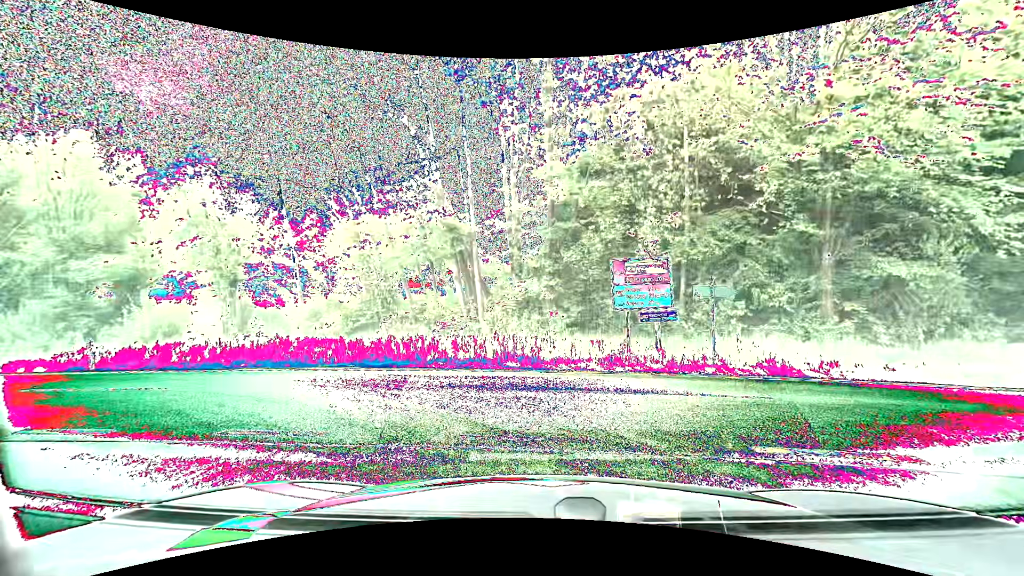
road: tertiary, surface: asphalt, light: Day
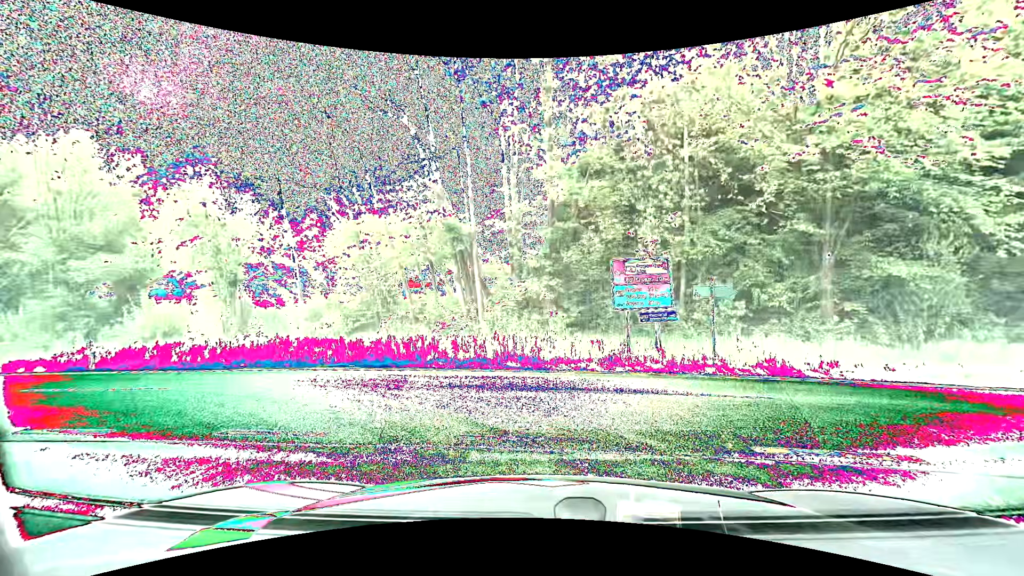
(0.0, 0.0) m; 0°
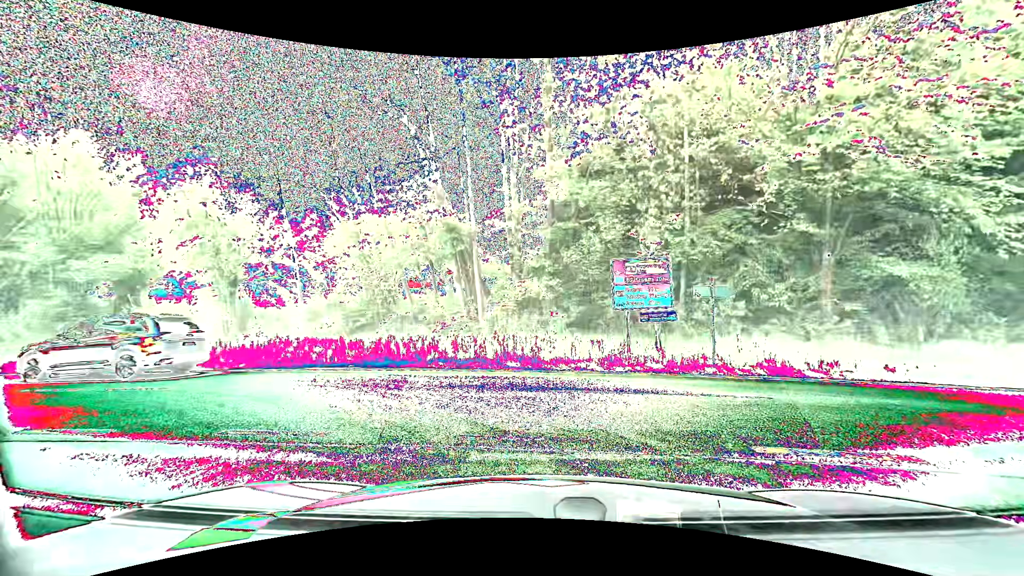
(0.0, 0.0) m; 0°
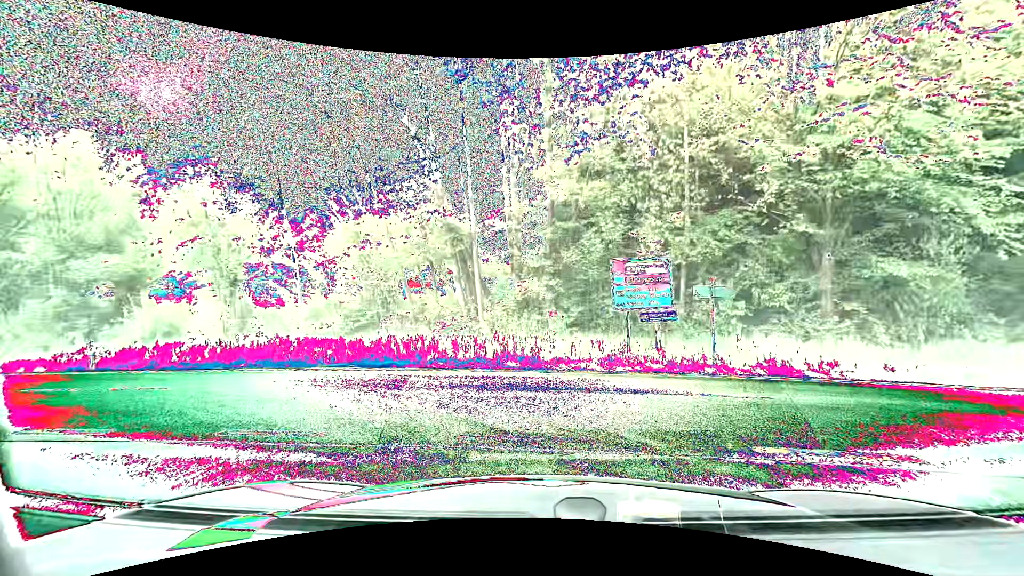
(0.0, 0.0) m; 0°
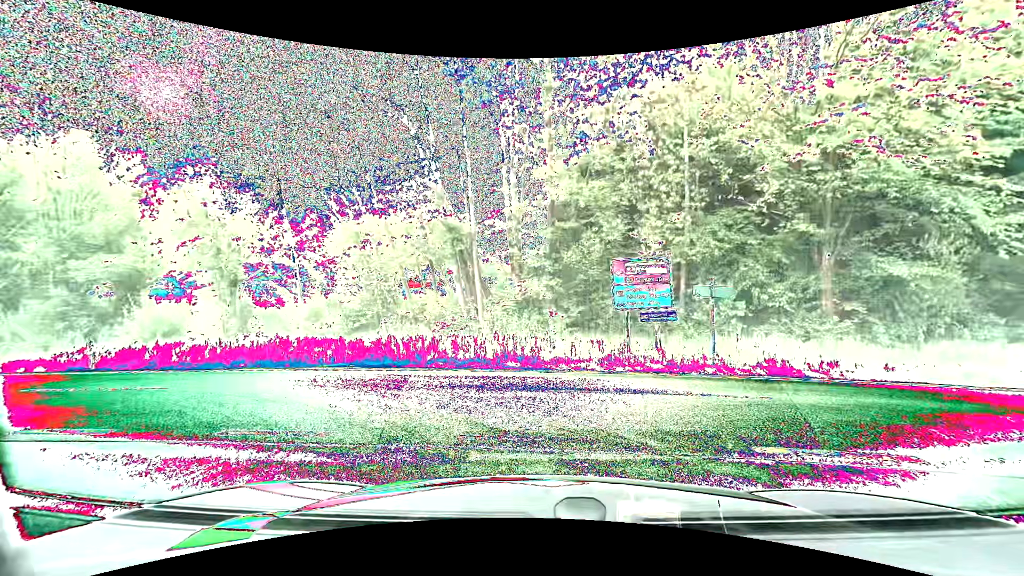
(0.0, 0.0) m; 0°
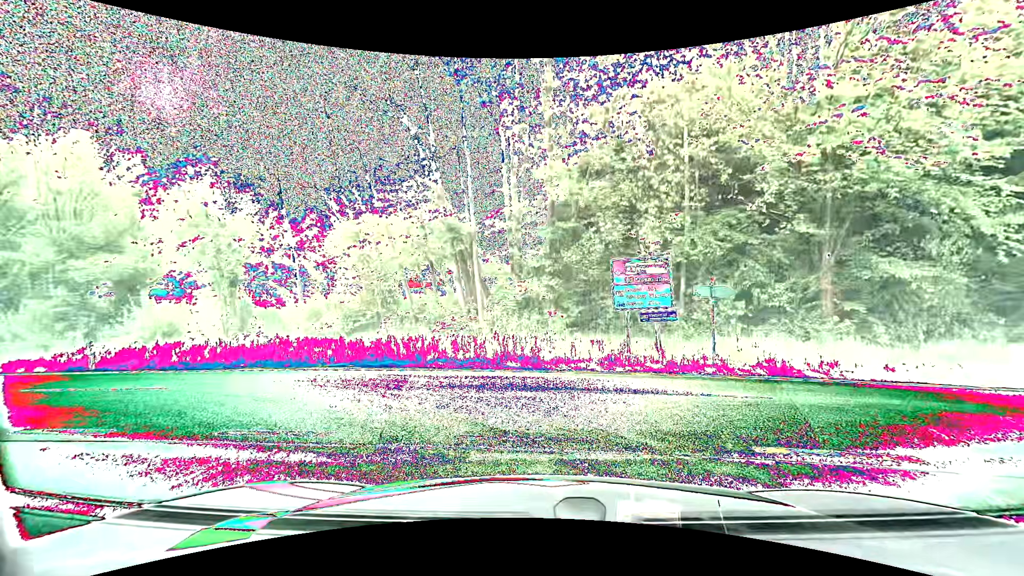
(0.0, 0.0) m; 0°
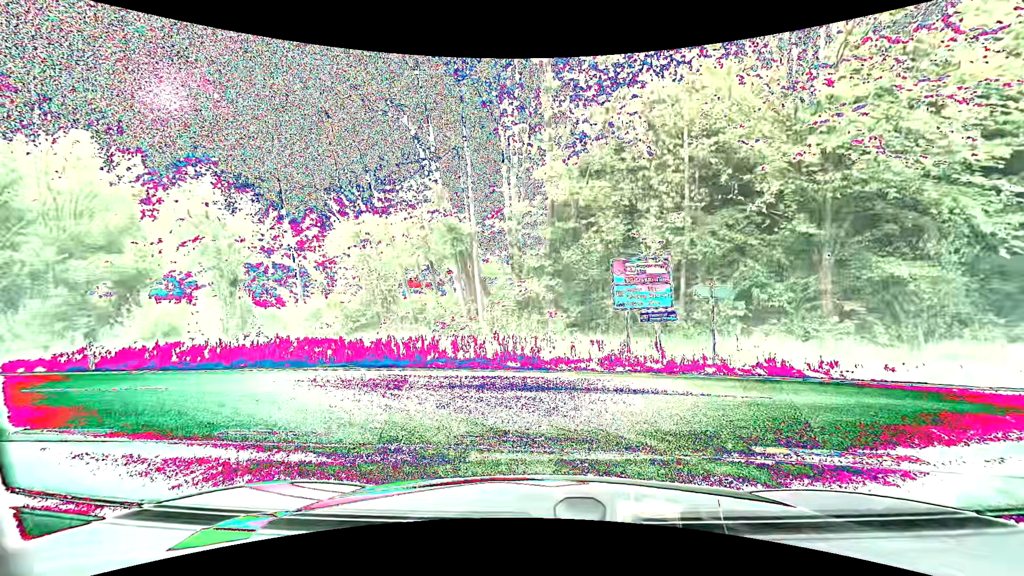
(0.0, 0.0) m; 0°
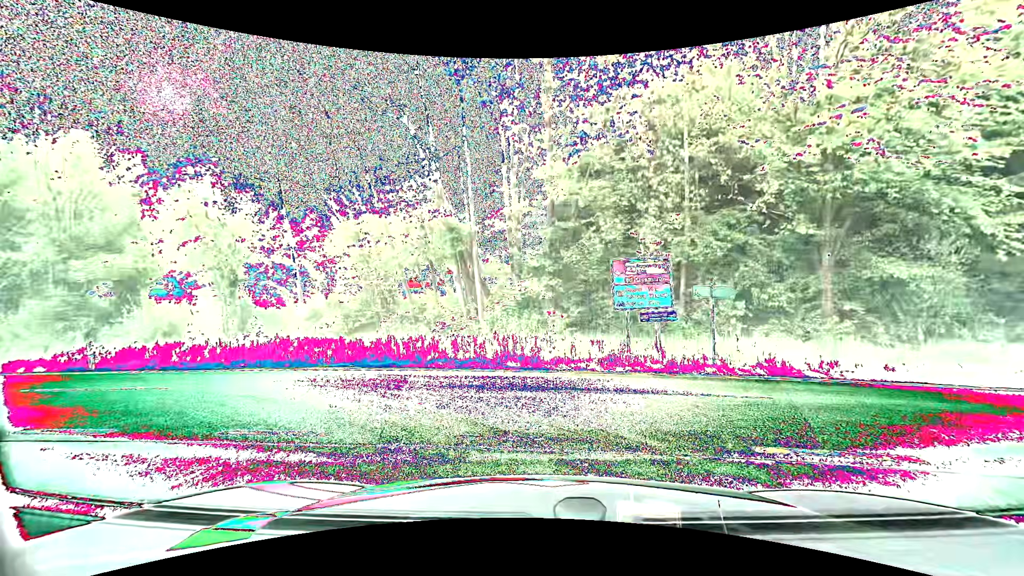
(0.0, 0.0) m; 0°
(-2, +9) (-11, +14) (-21, +16) (-31, +17) (-41, +18) (-51, +18) (-61, +19) (-71, +20) (-81, +21) (-91, +22) m
